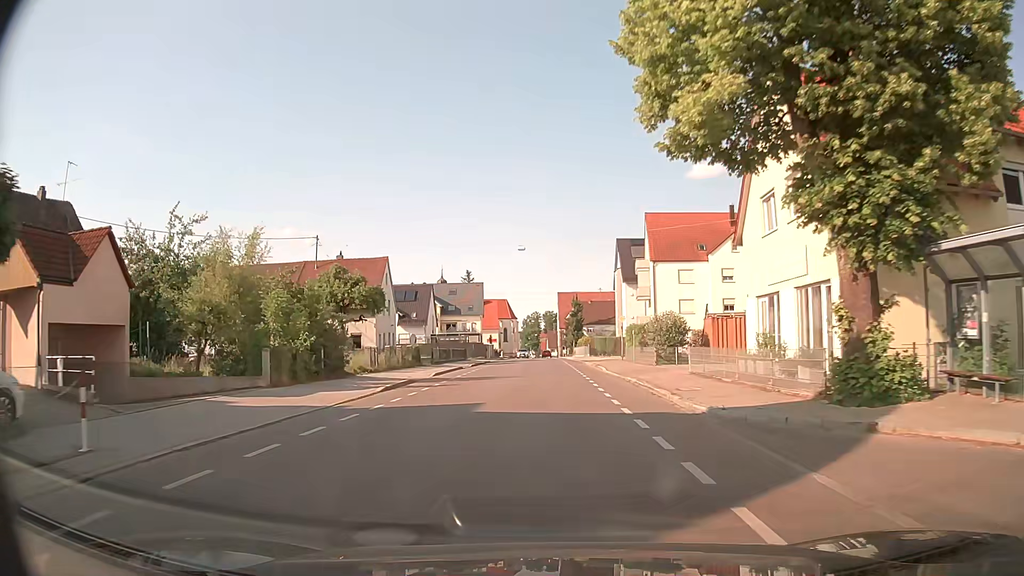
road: tertiary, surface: asphalt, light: Day
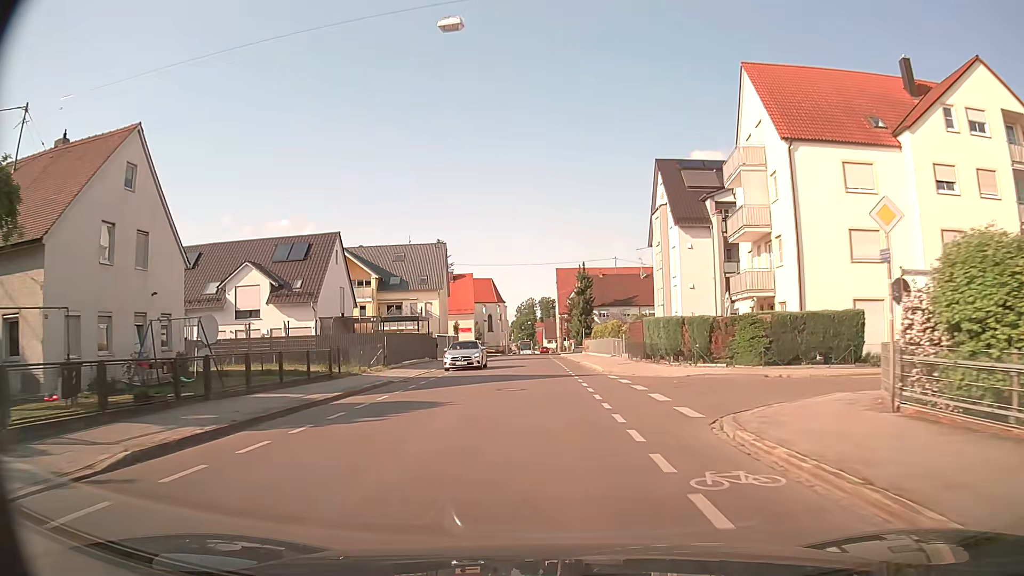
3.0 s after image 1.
(+0.2, +37.8) m; 0°
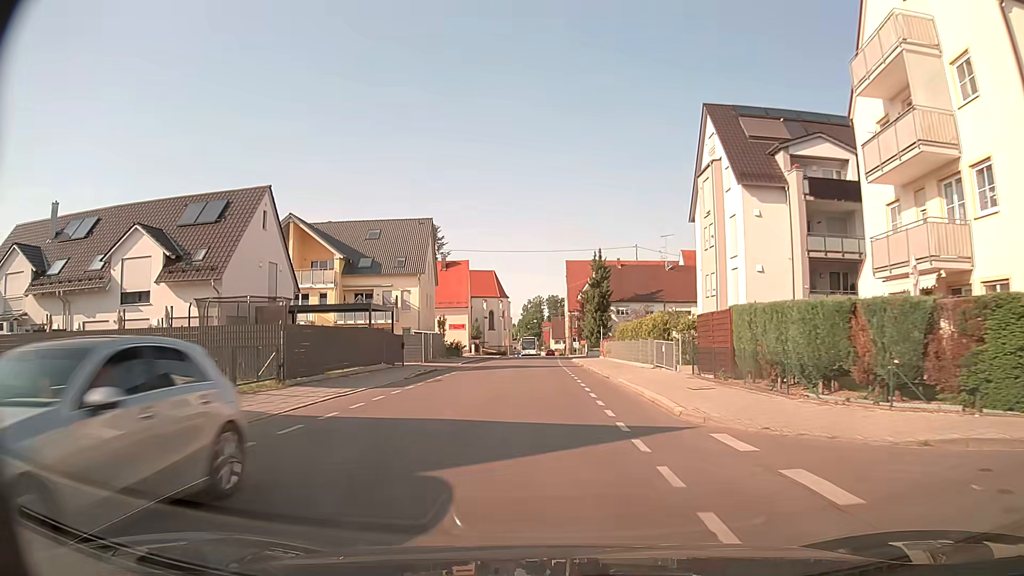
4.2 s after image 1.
(-0.1, +14.6) m; -1°
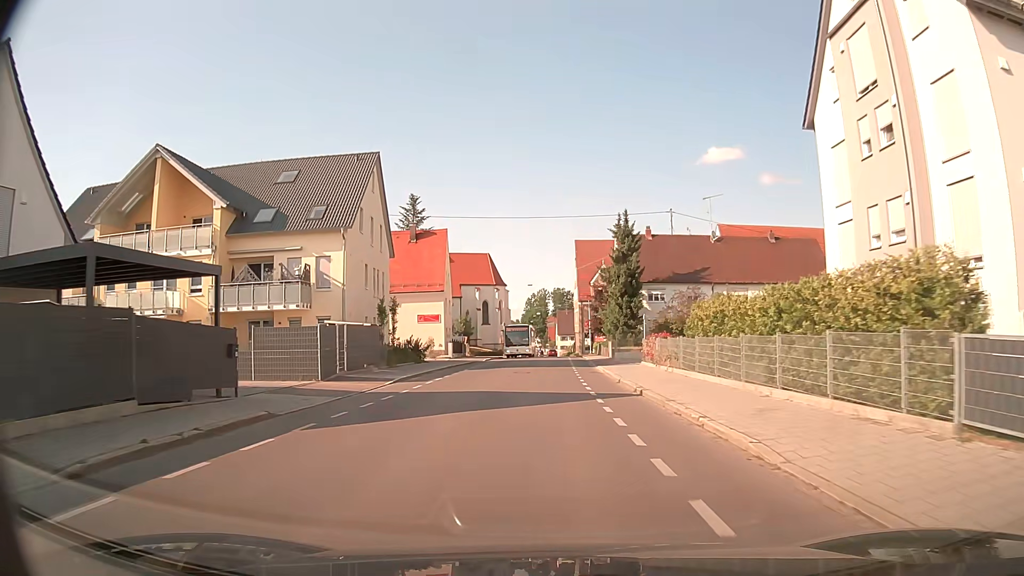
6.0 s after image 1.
(-0.1, +21.6) m; 0°
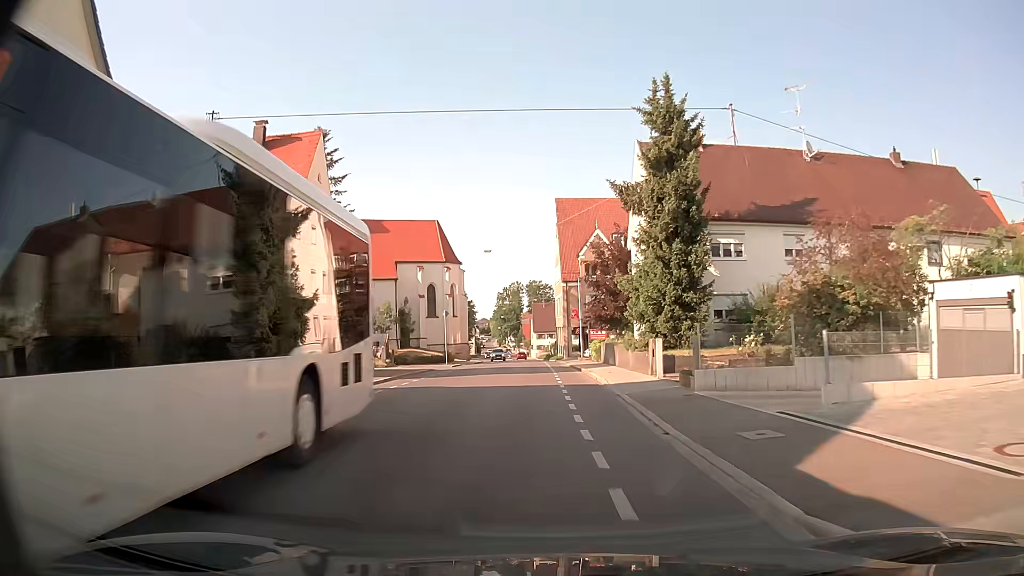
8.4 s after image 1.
(+0.5, +29.8) m; +2°
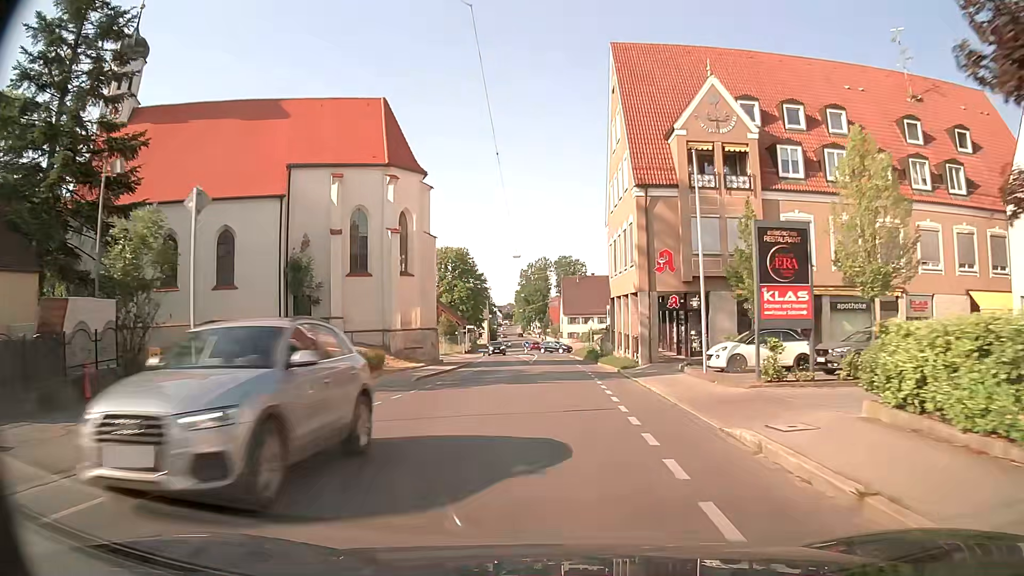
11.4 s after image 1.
(-0.9, +38.8) m; -2°
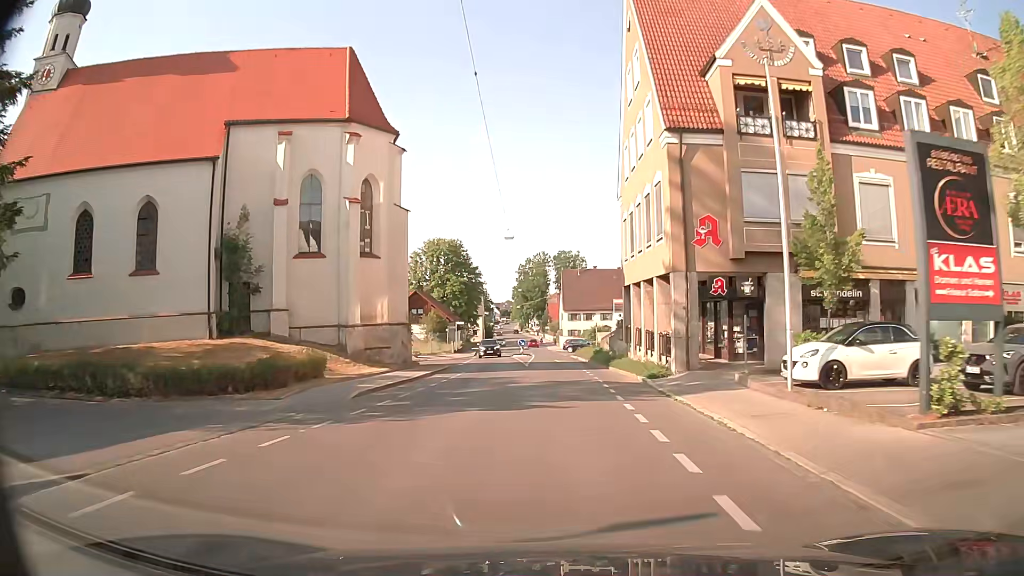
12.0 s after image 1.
(0.0, +7.8) m; 0°
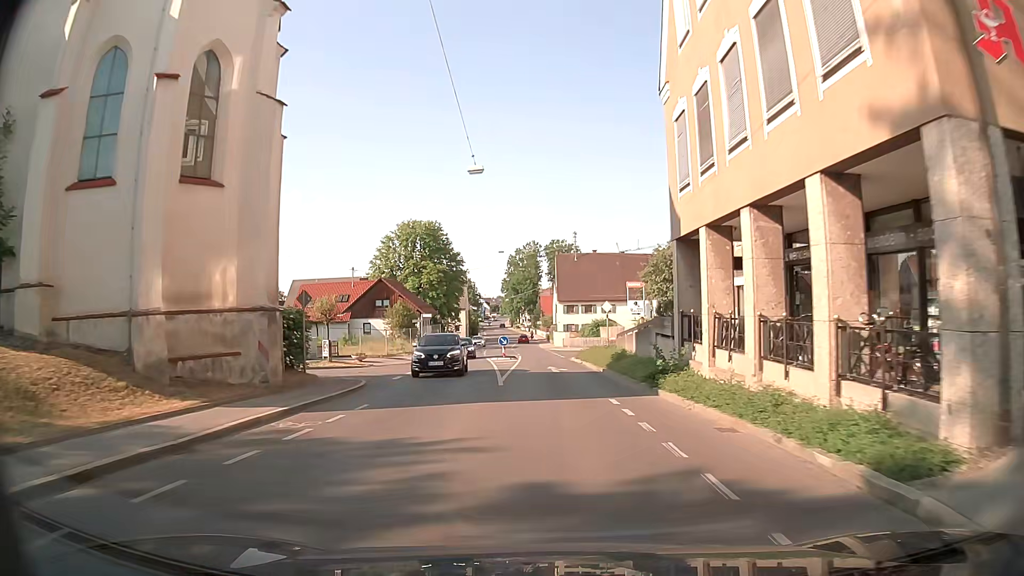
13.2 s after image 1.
(0.0, +15.2) m; 0°
(0, +10) (0, +20) (0, +30) (0, +40) (0, +50) (-1, +60) (-2, +70) (-2, +80) (-3, +90) (-3, +100) m
